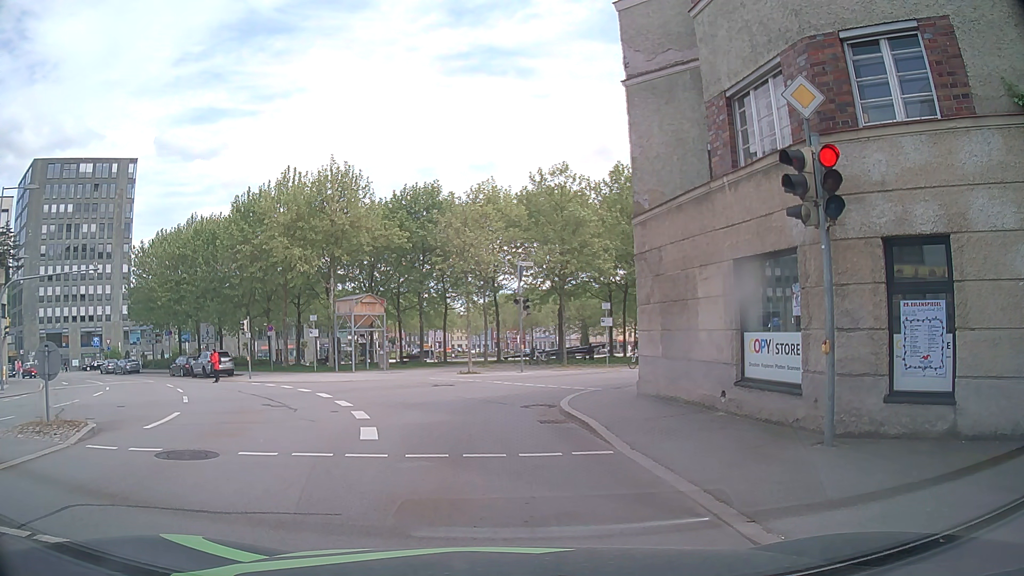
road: tertiary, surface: asphalt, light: Day
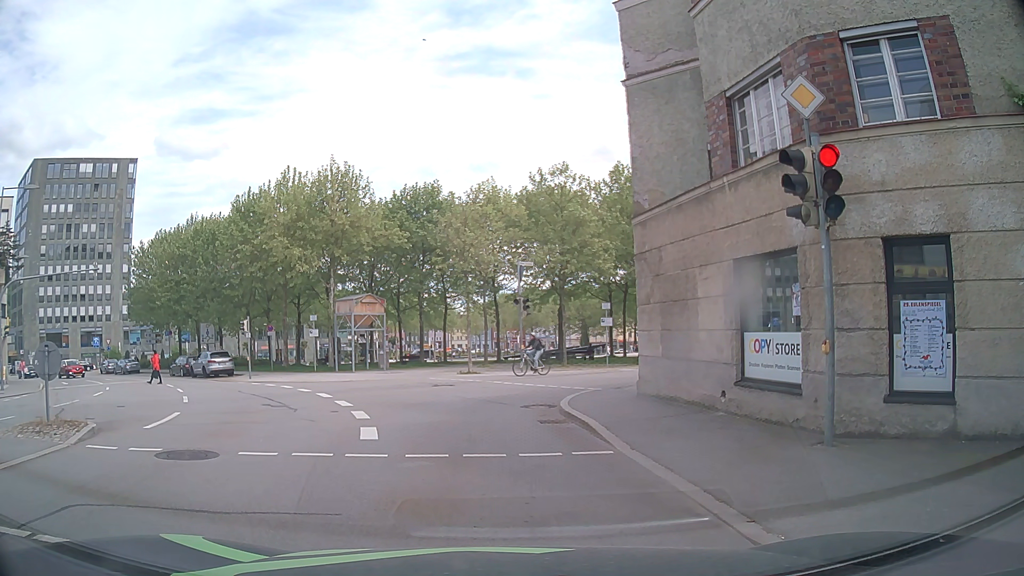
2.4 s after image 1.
(0.0, 0.0) m; 0°
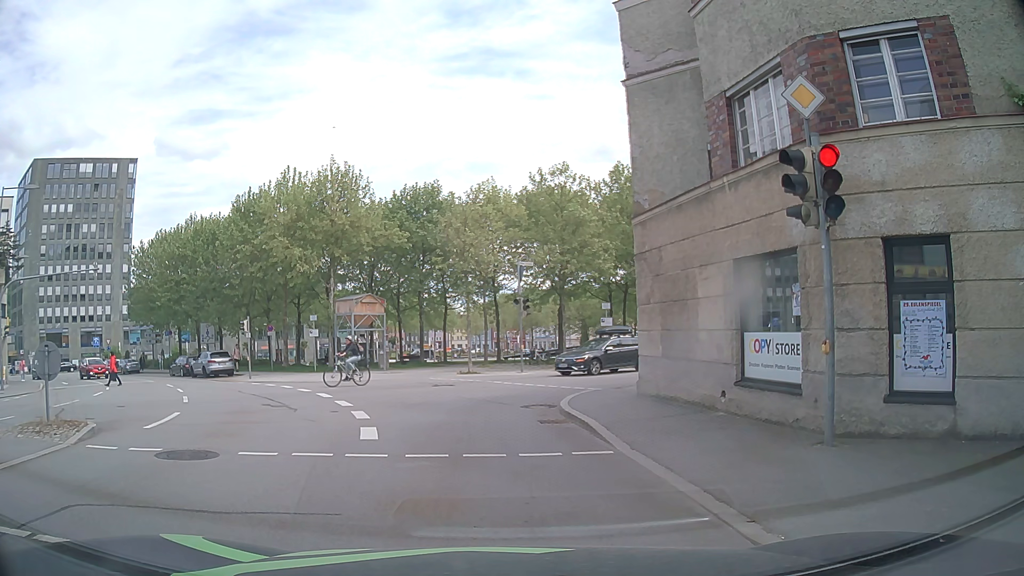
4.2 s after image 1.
(0.0, 0.0) m; 0°
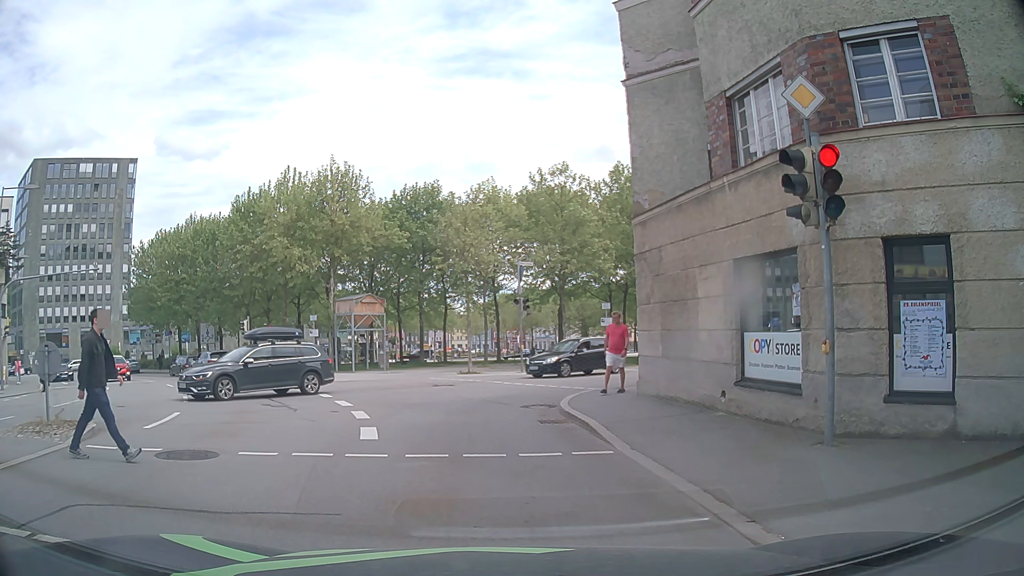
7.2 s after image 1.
(0.0, 0.0) m; 0°
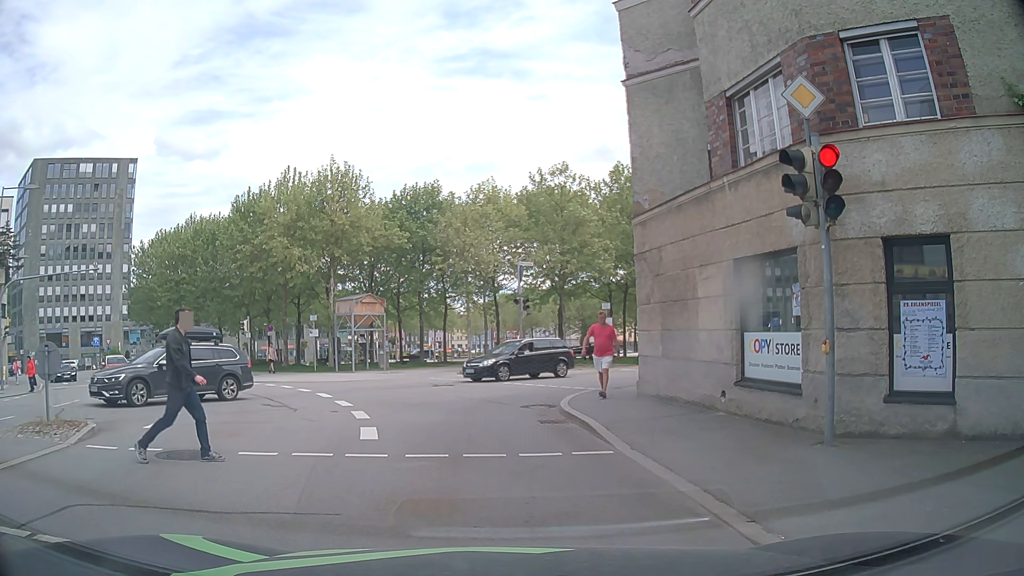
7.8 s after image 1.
(0.0, 0.0) m; 0°
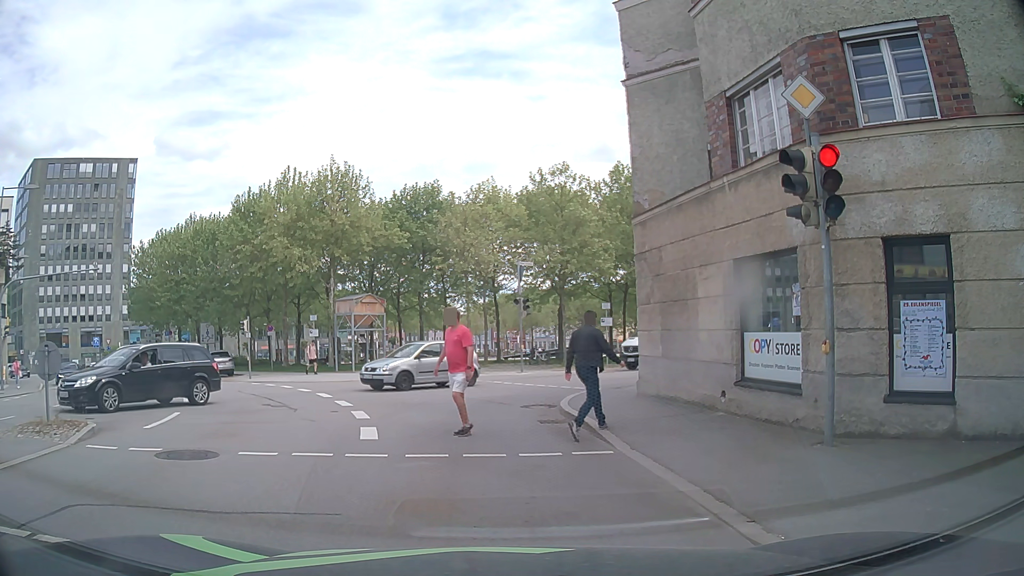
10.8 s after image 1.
(0.0, 0.0) m; 0°
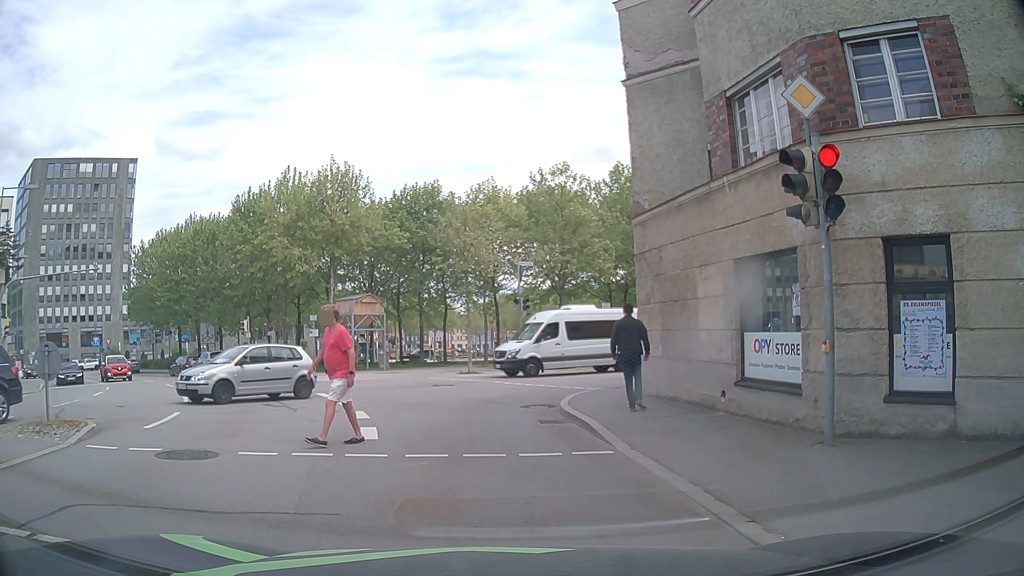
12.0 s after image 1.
(0.0, 0.0) m; 0°
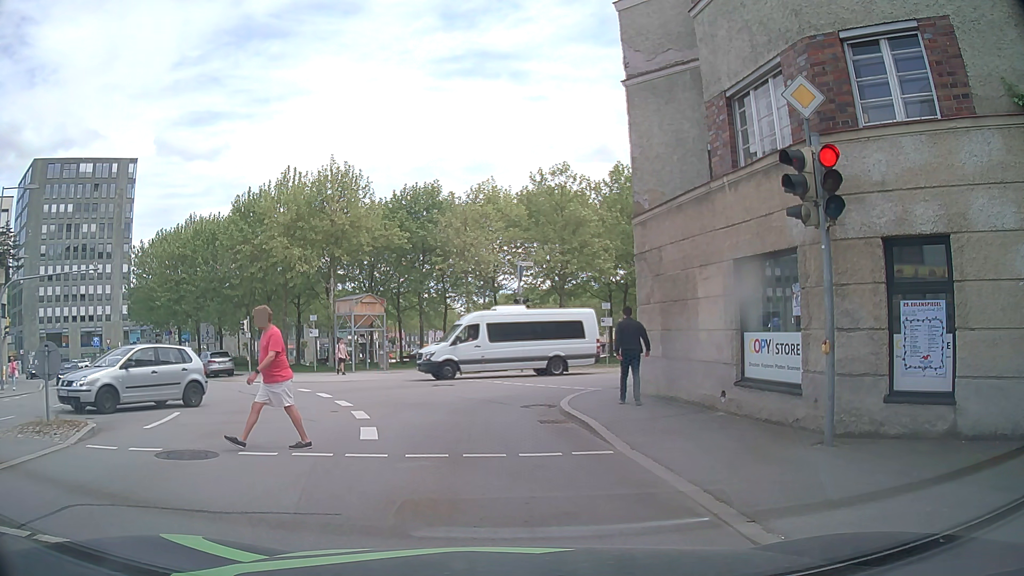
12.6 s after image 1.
(0.0, 0.0) m; 0°
